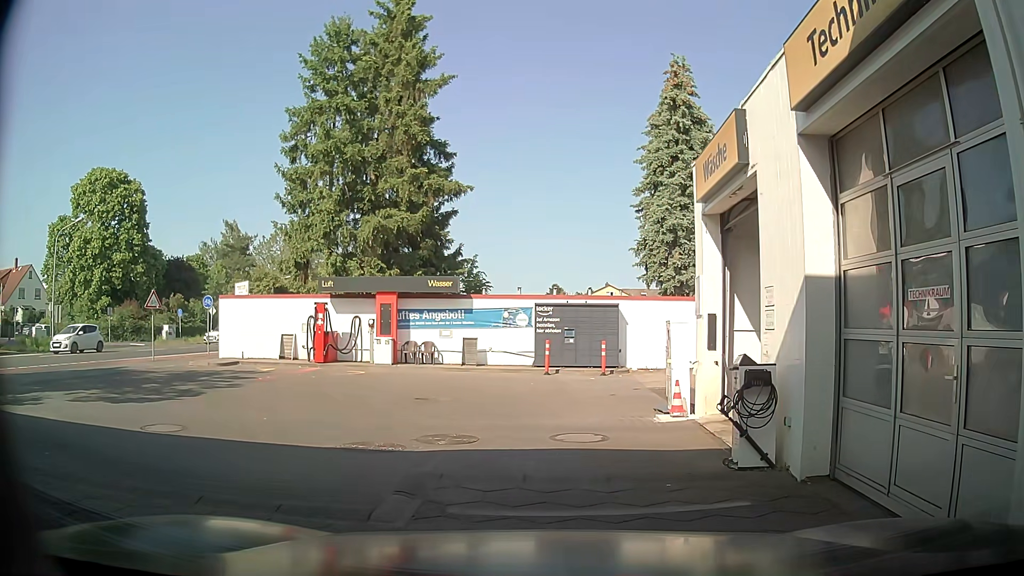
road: service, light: Day
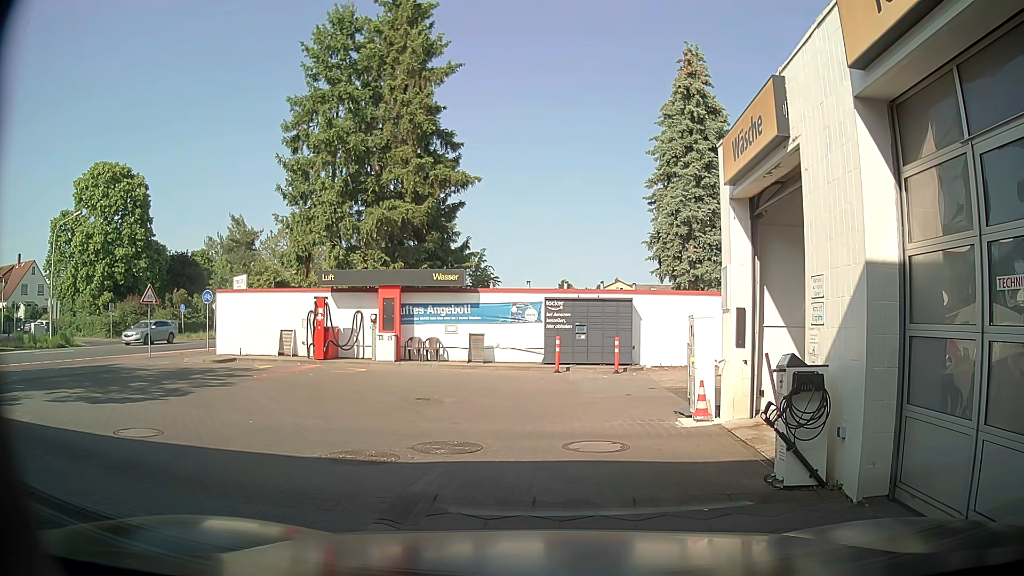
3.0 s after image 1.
(0.0, +1.0) m; 0°
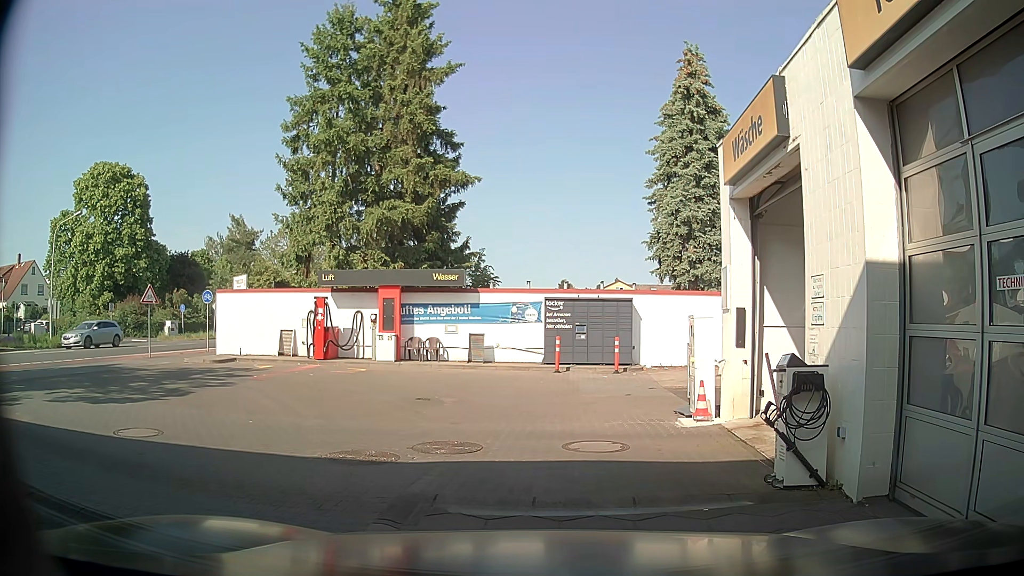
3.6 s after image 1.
(0.0, 0.0) m; 0°
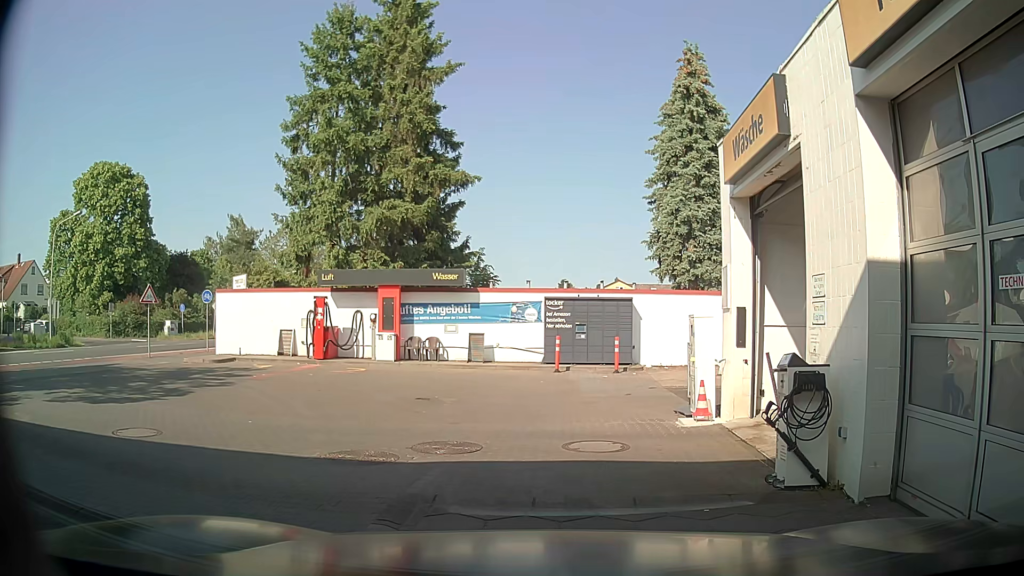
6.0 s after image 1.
(0.0, +0.1) m; 0°
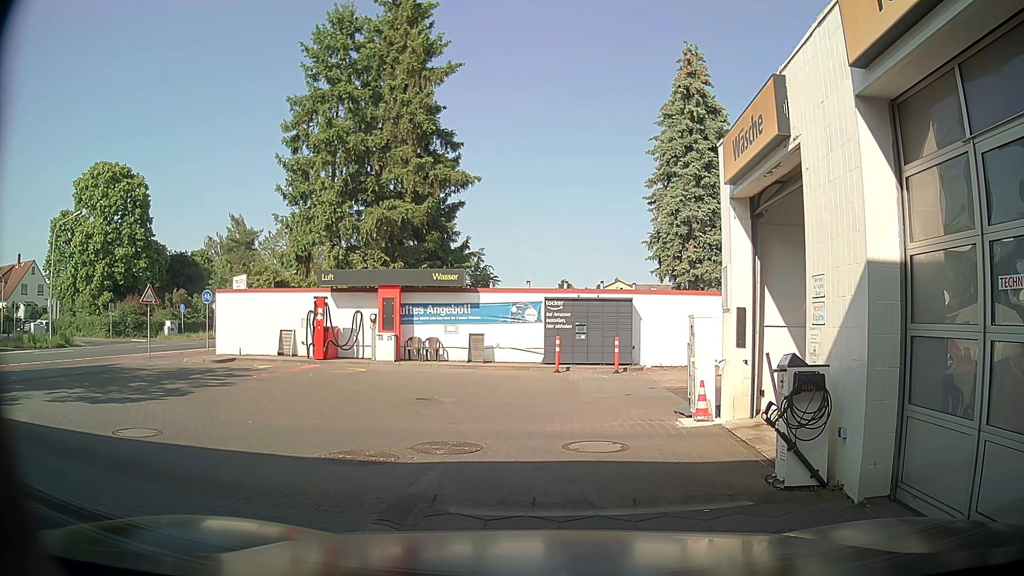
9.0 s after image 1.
(0.0, +0.1) m; 0°
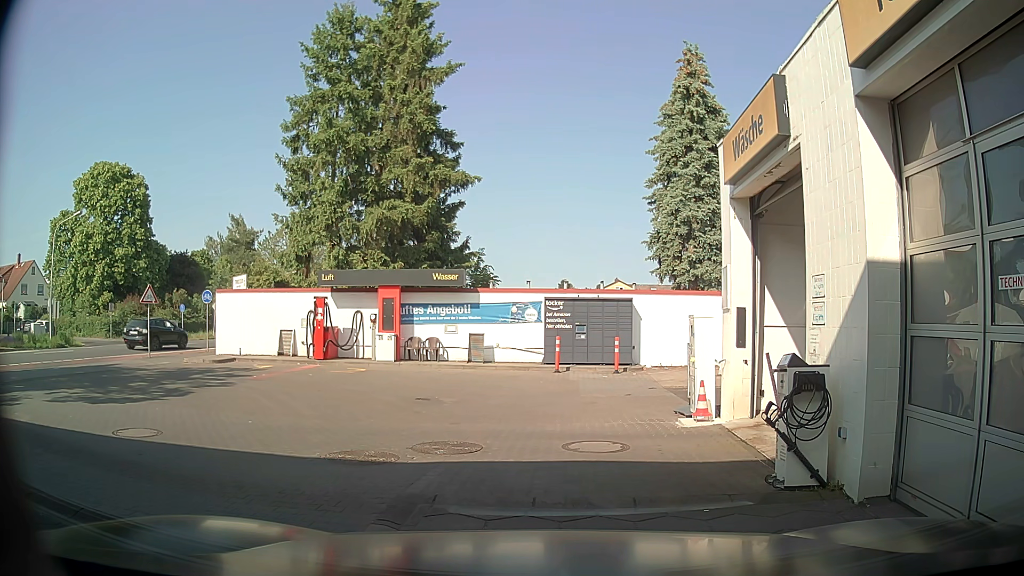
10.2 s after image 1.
(0.0, 0.0) m; 0°
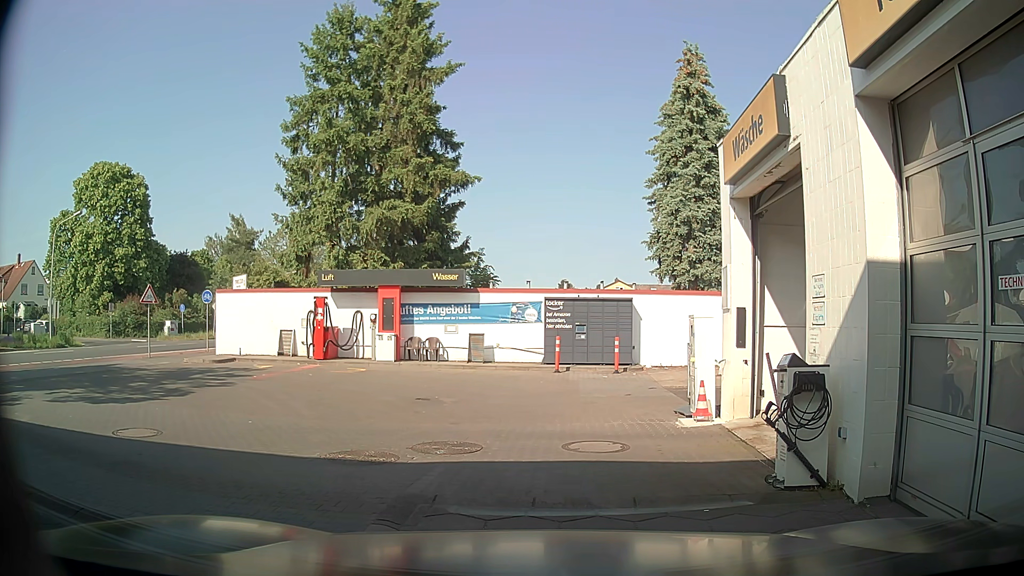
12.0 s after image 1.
(0.0, 0.0) m; 0°
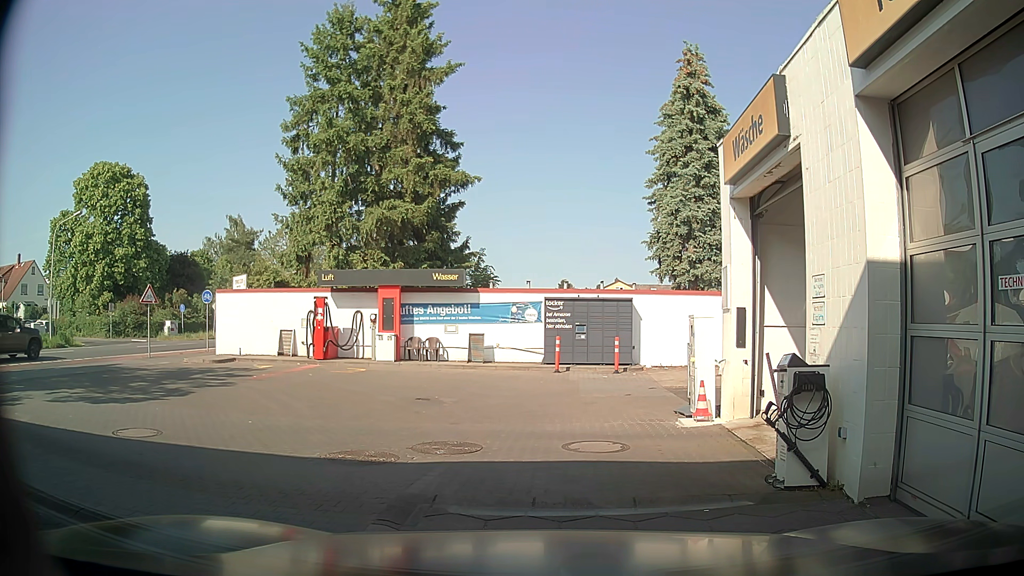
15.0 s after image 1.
(0.0, 0.0) m; 0°
